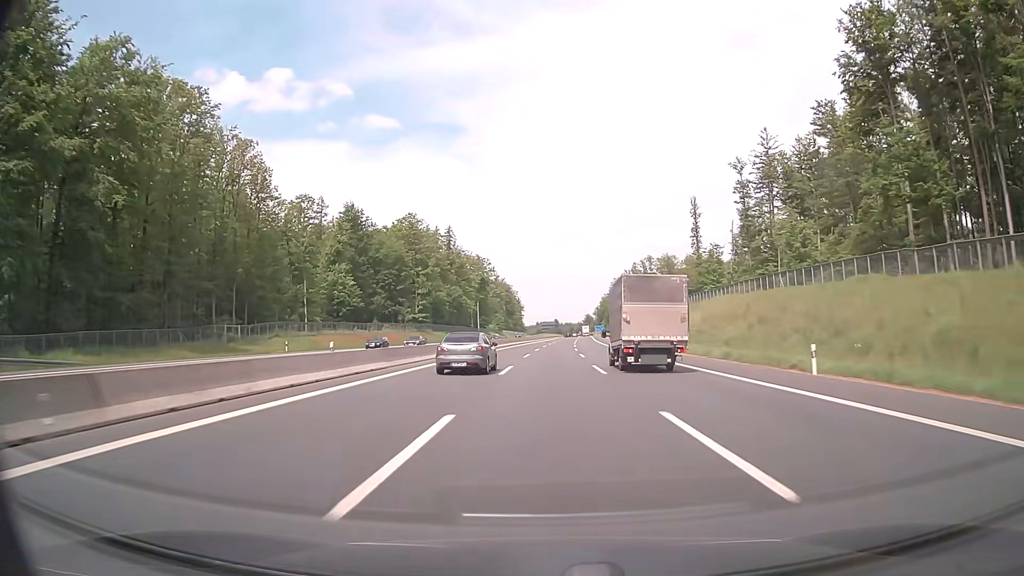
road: motorway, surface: asphalt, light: Day
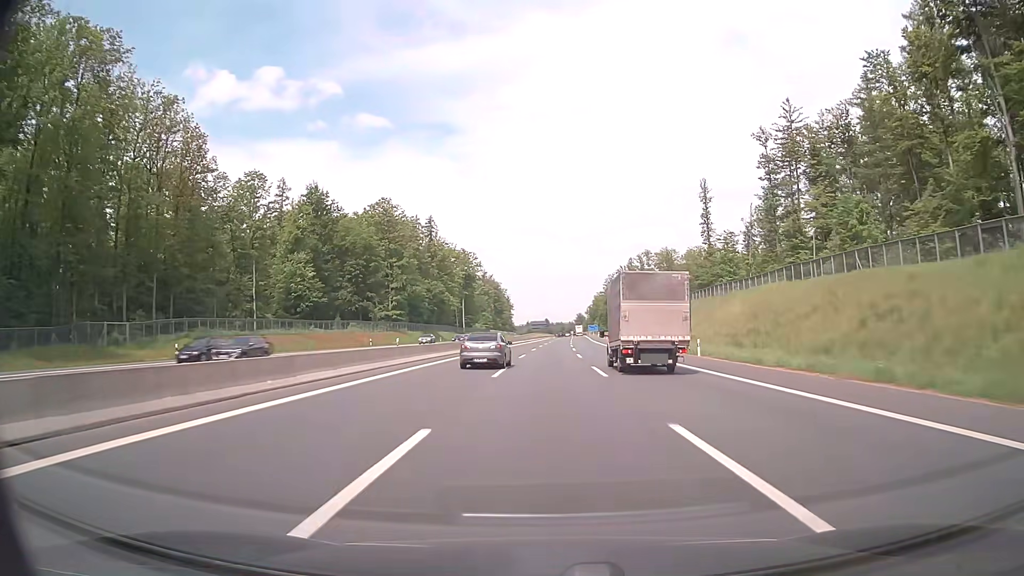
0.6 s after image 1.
(+0.2, +19.5) m; +1°
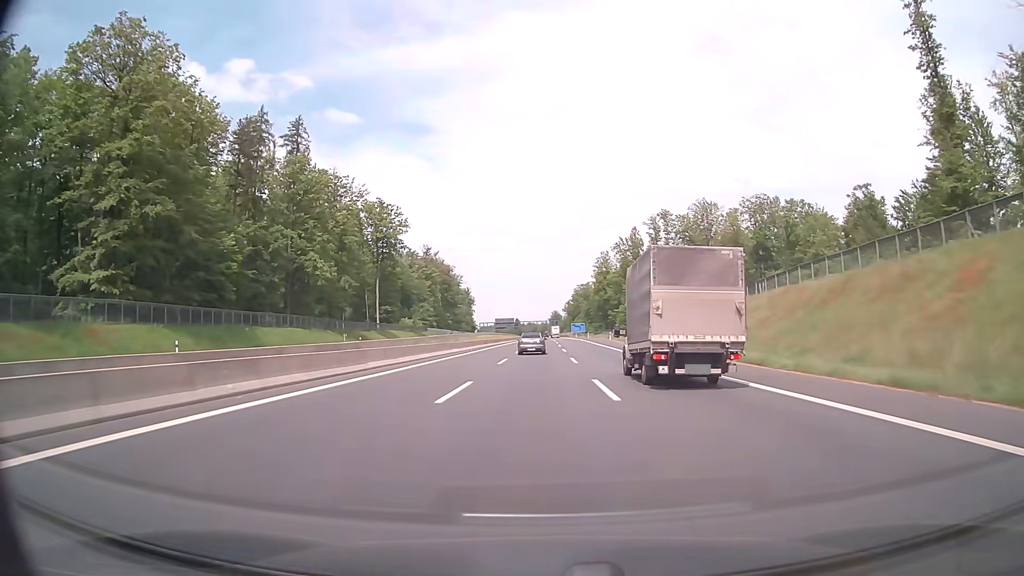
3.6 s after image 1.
(+2.5, +97.5) m; +2°
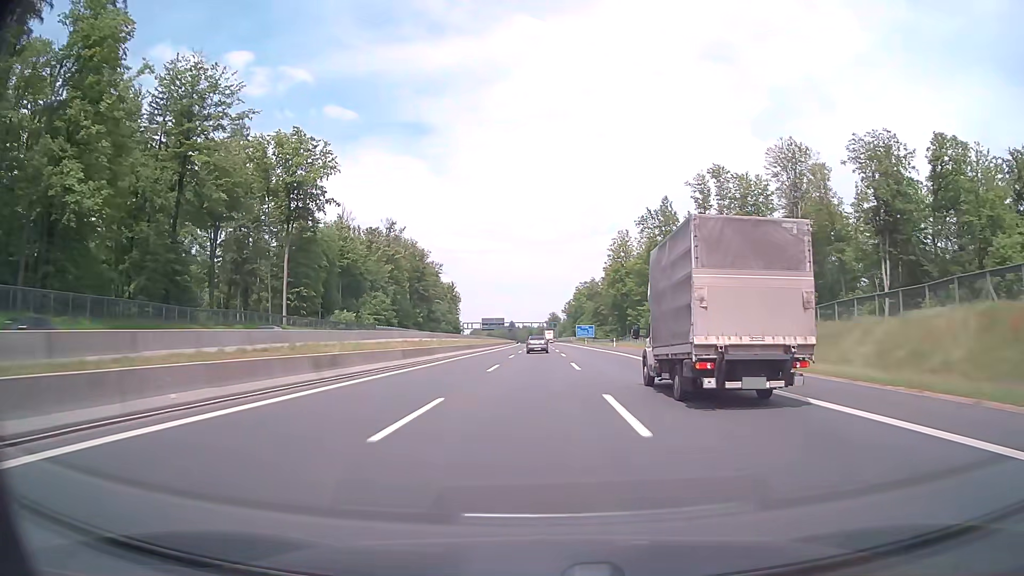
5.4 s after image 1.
(+0.3, +58.5) m; 0°
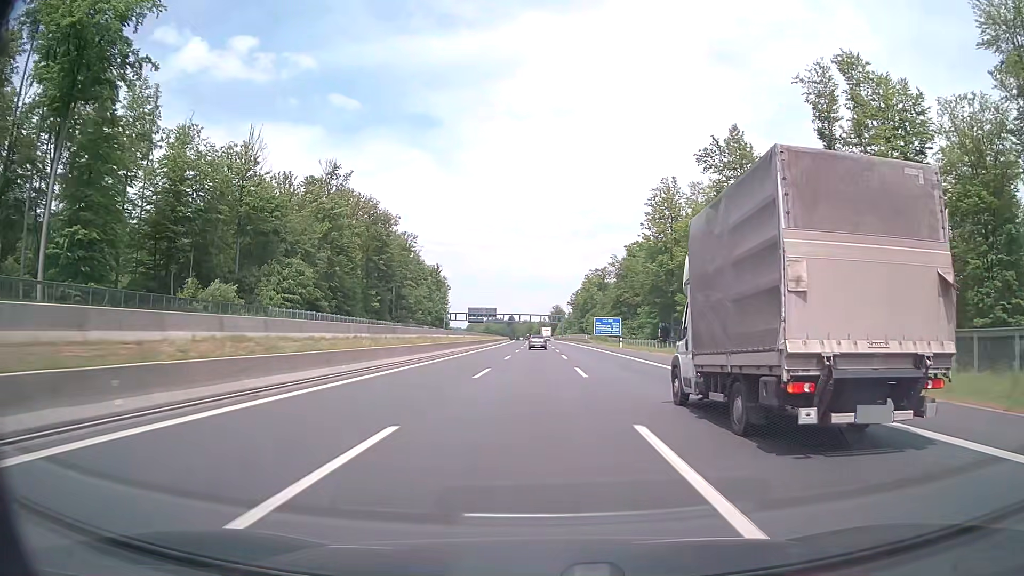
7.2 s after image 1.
(0.0, +58.5) m; 0°
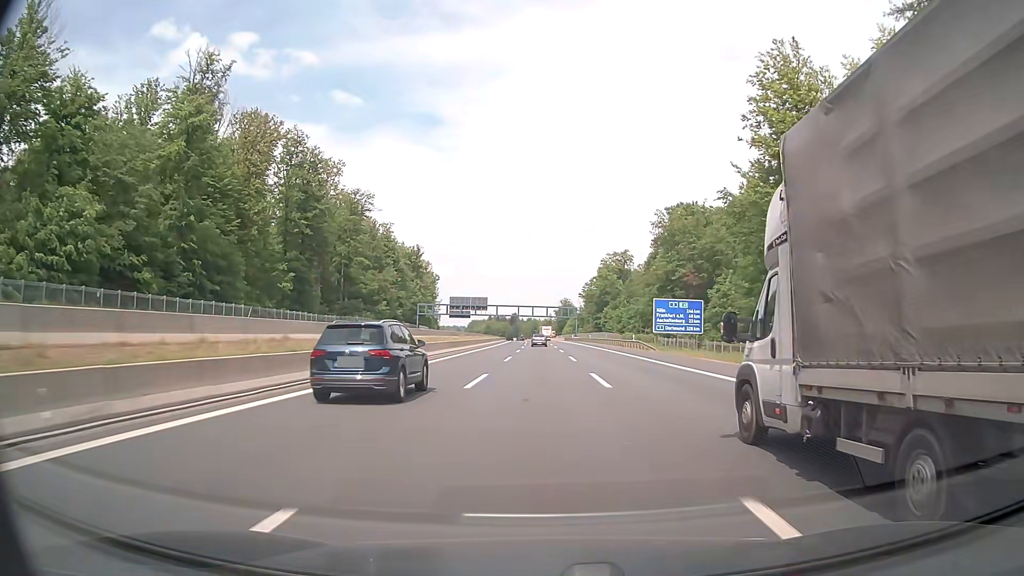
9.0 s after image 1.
(-0.4, +58.6) m; -1°
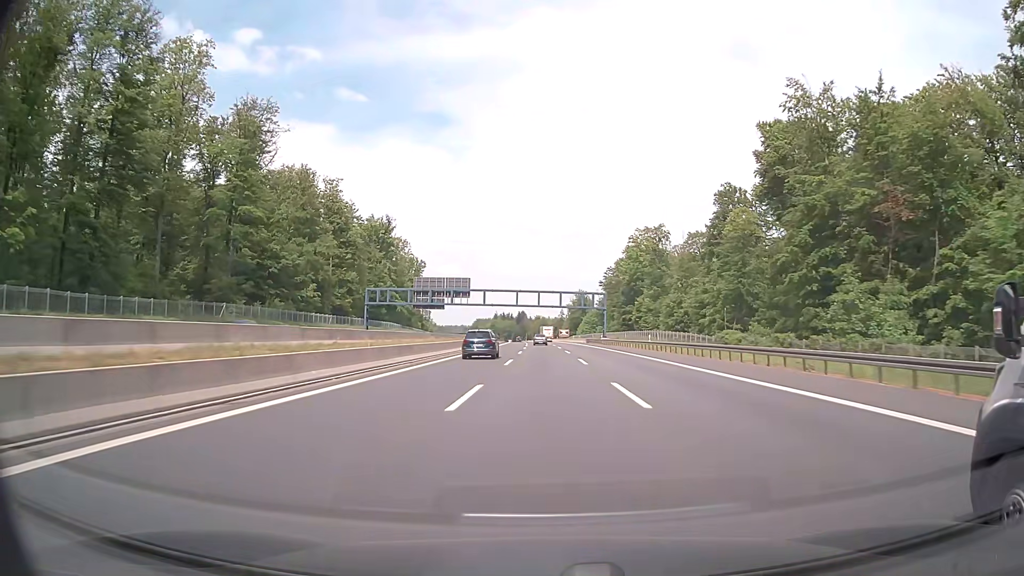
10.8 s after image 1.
(-0.2, +58.7) m; -1°
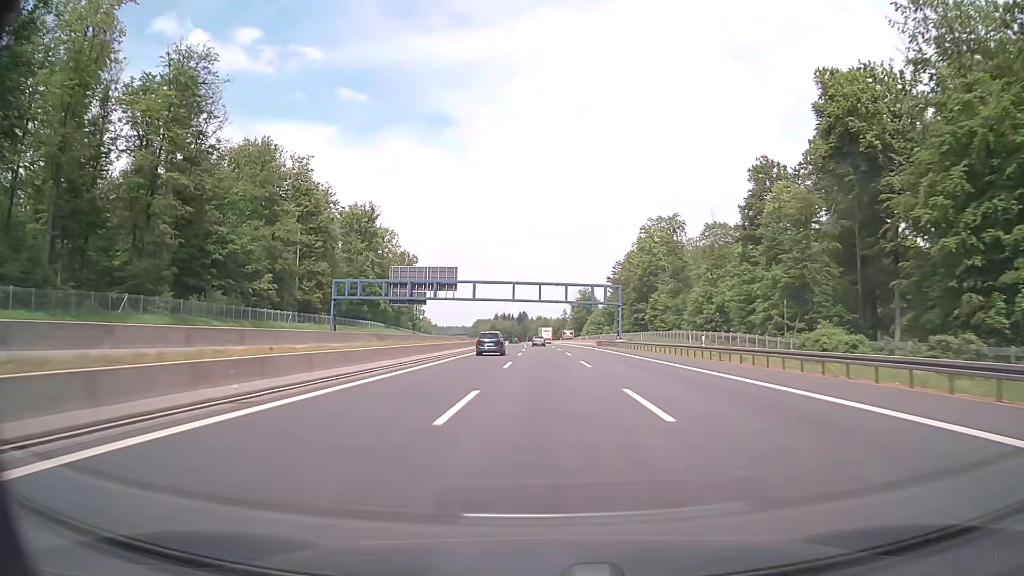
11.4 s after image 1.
(-0.1, +19.5) m; 0°
(0, +10) (0, +20) (0, +30) (0, +40) (0, +50) (0, +60) (0, +70) (0, +80) (-1, +90) (-1, +100) m
